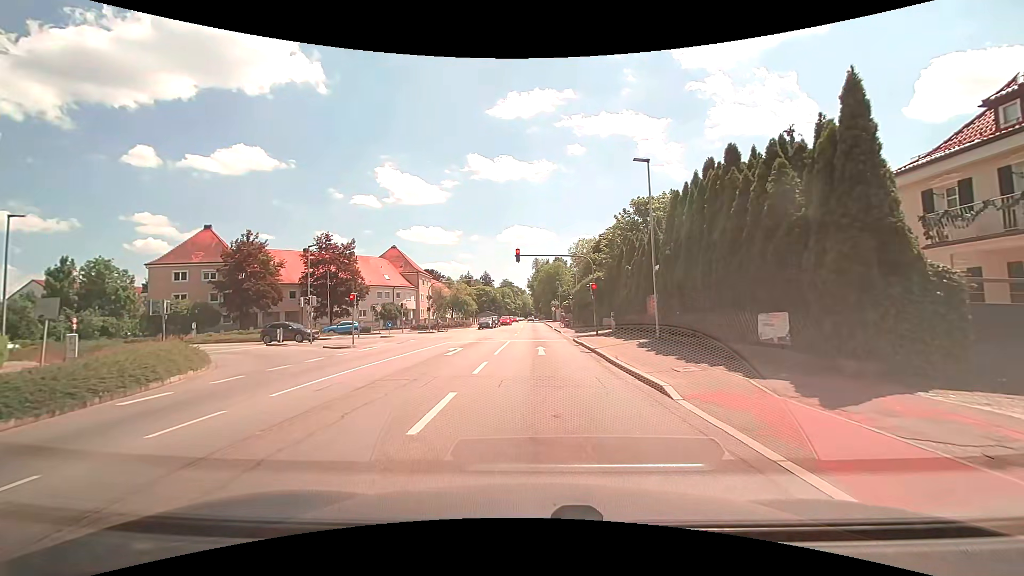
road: secondary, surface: asphalt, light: Day
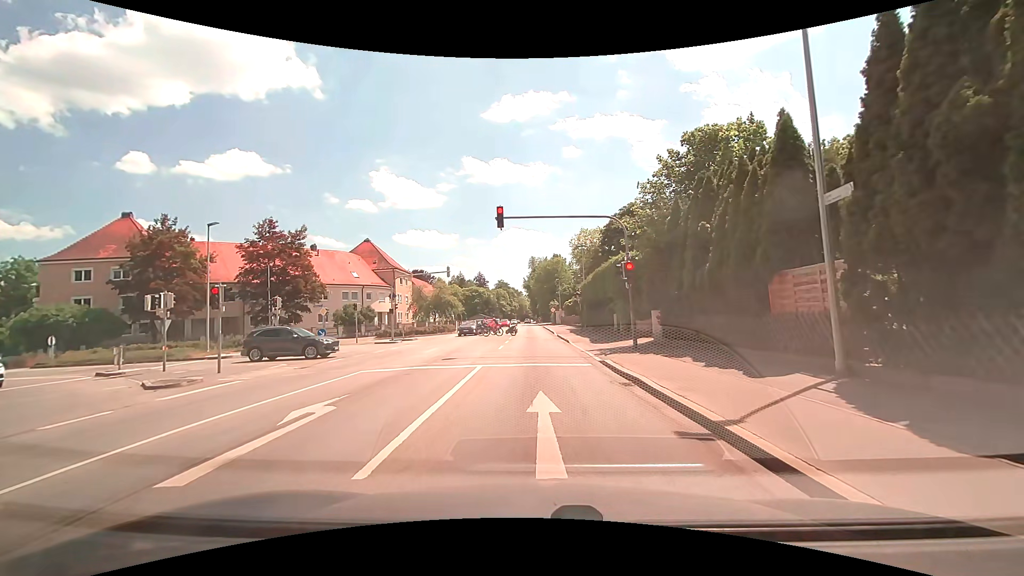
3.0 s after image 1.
(+0.2, +13.2) m; +2°
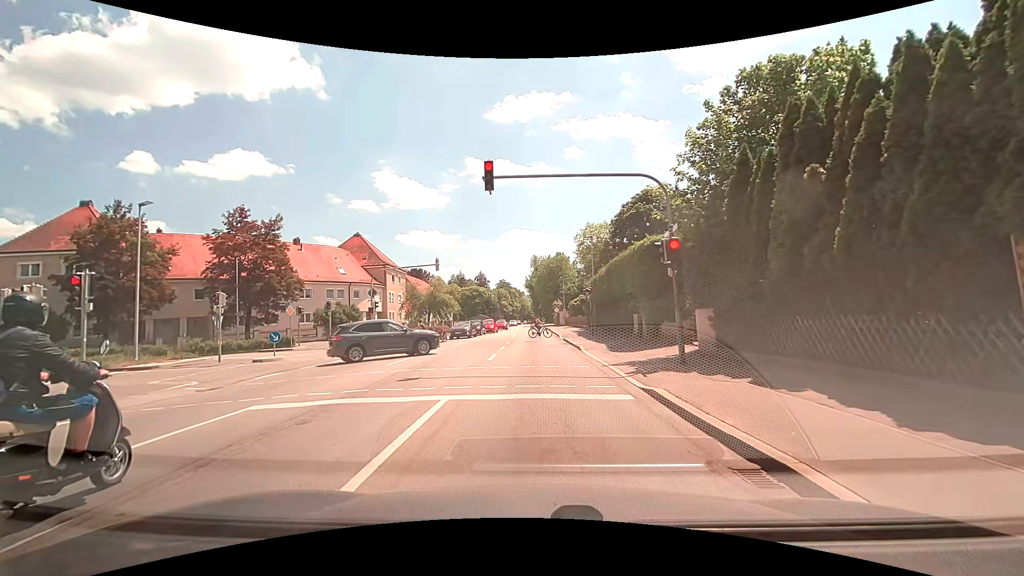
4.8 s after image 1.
(-0.1, +5.8) m; -1°
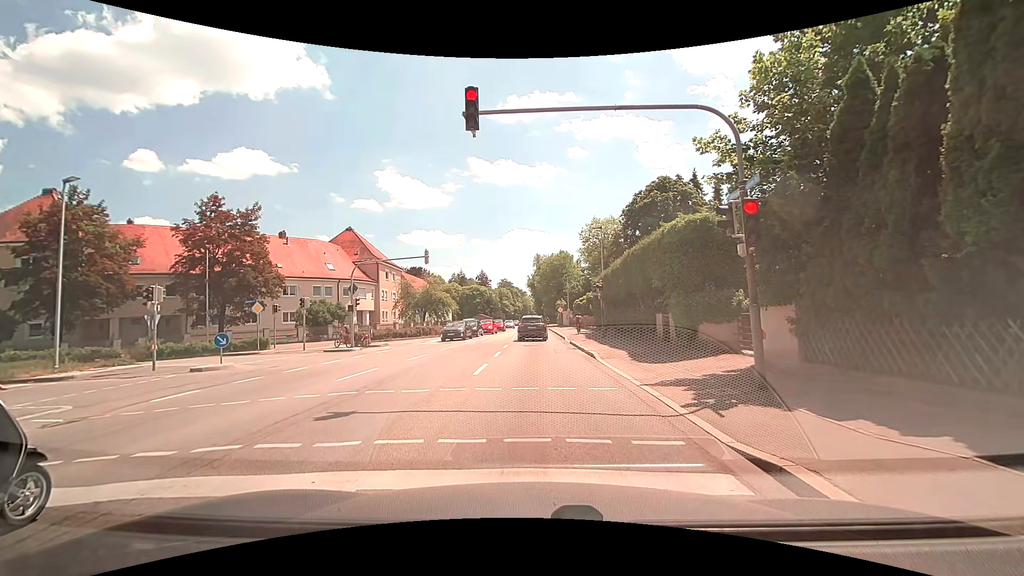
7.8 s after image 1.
(0.0, +4.3) m; 0°
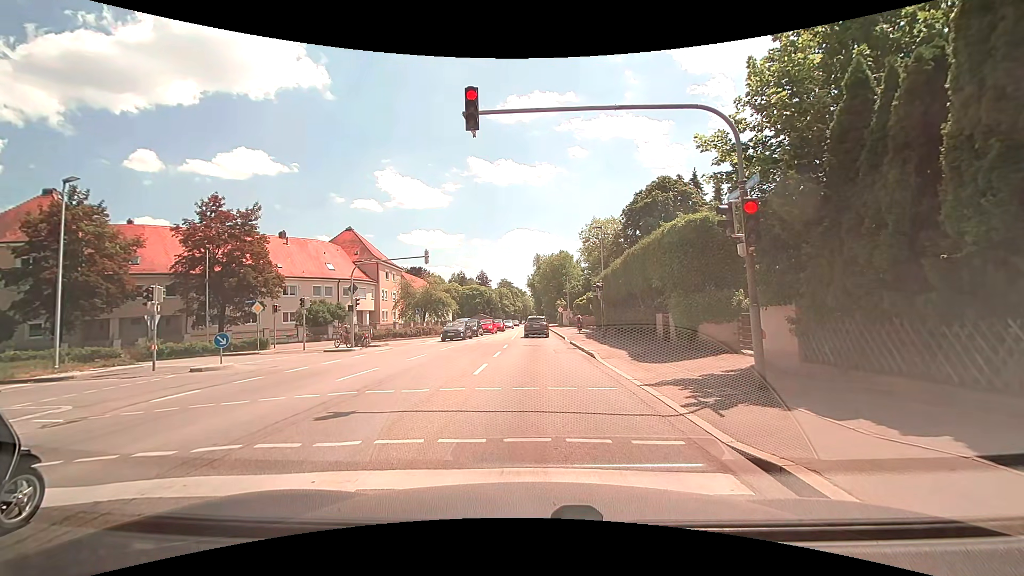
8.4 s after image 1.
(0.0, 0.0) m; 0°
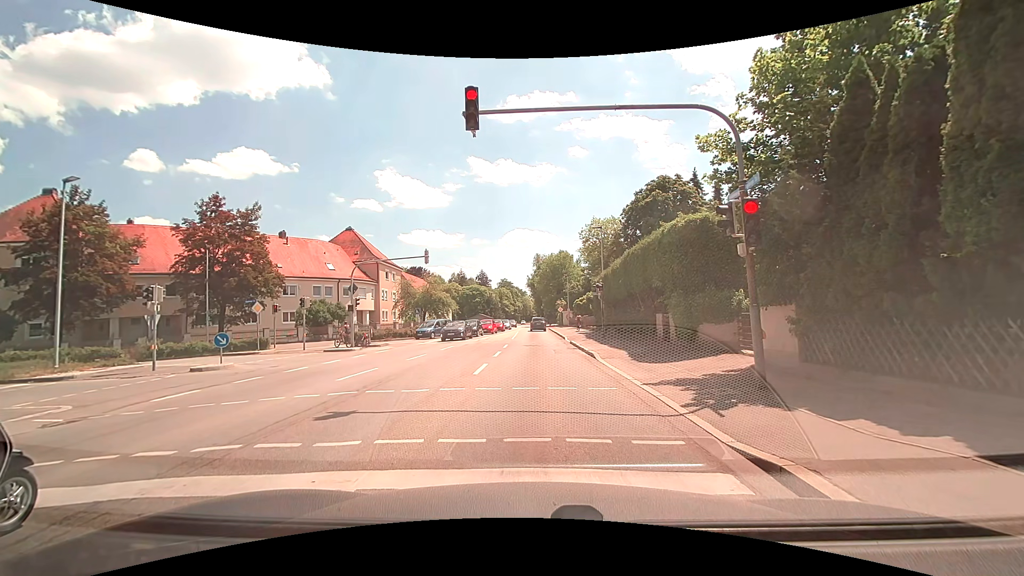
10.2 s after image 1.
(0.0, 0.0) m; 0°
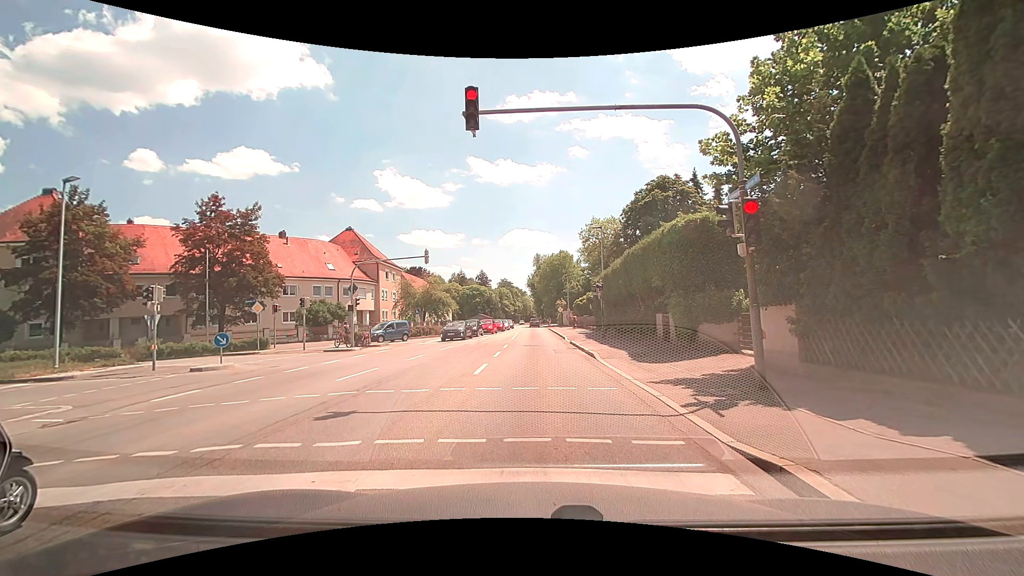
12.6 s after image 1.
(0.0, 0.0) m; 0°
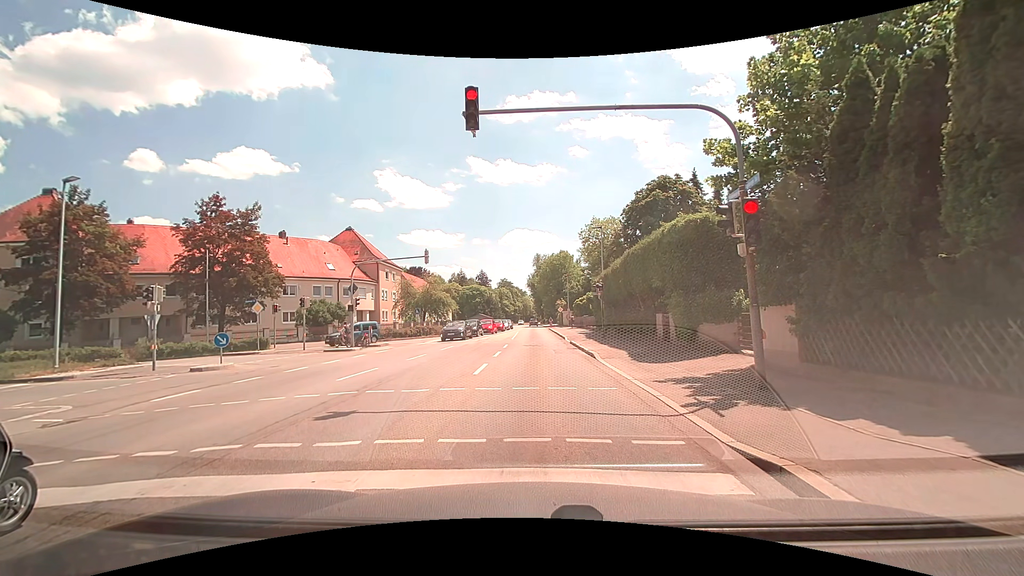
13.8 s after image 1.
(0.0, 0.0) m; 0°
(0, +10) (0, +20) (0, +30) (-1, +40) (-1, +50) (-1, +60) (-1, +70) (-2, +80) (-2, +90) (-2, +100) m
